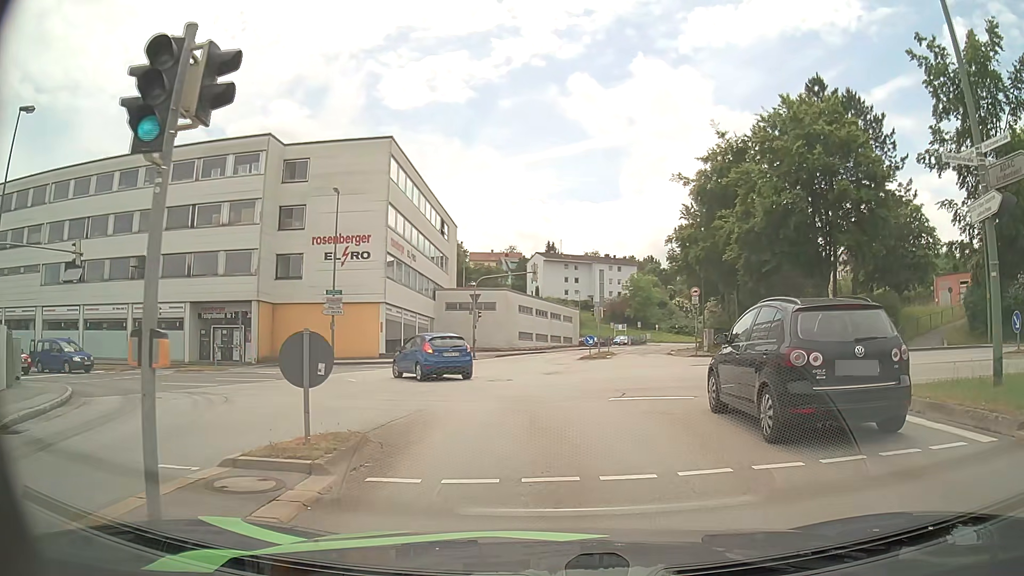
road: tertiary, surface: asphalt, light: Day
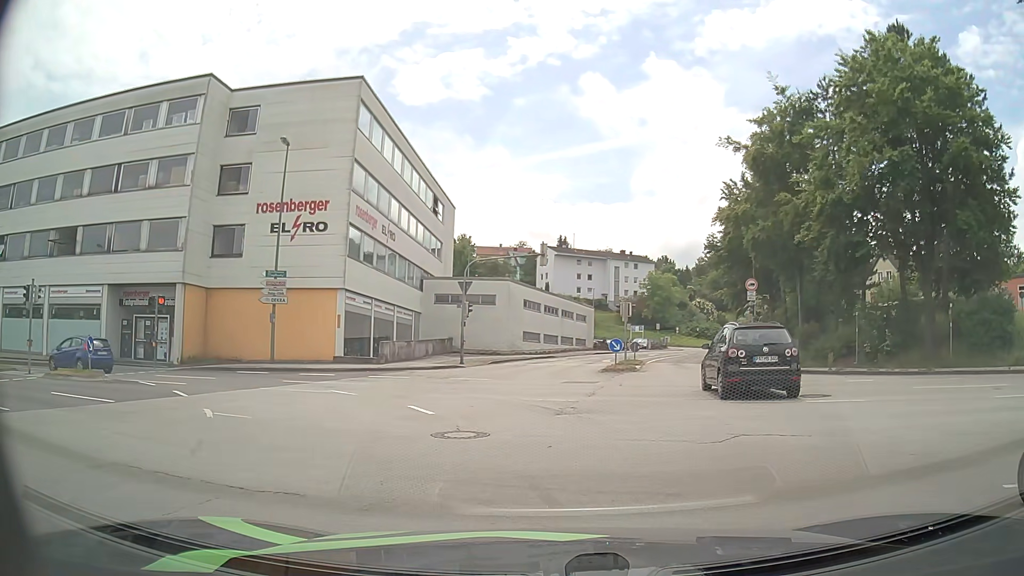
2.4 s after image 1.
(+0.1, +10.4) m; -1°
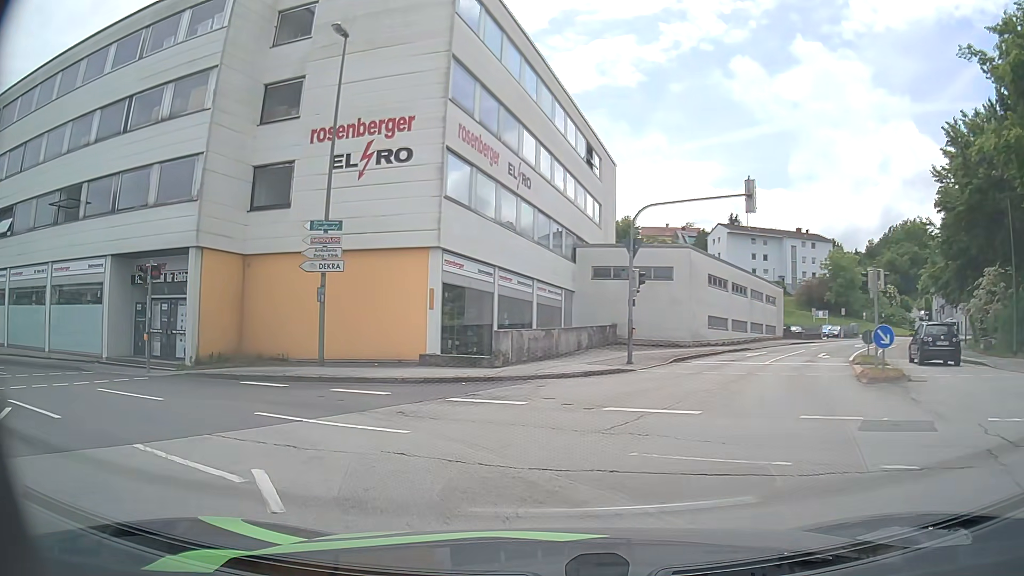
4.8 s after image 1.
(-0.9, +11.9) m; -13°
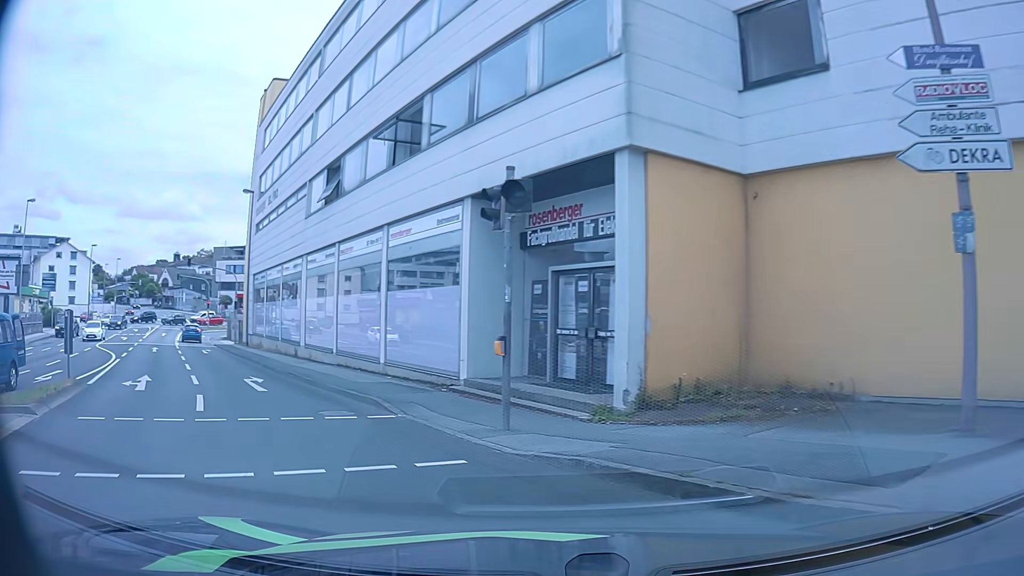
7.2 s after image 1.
(-4.5, +11.7) m; -42°
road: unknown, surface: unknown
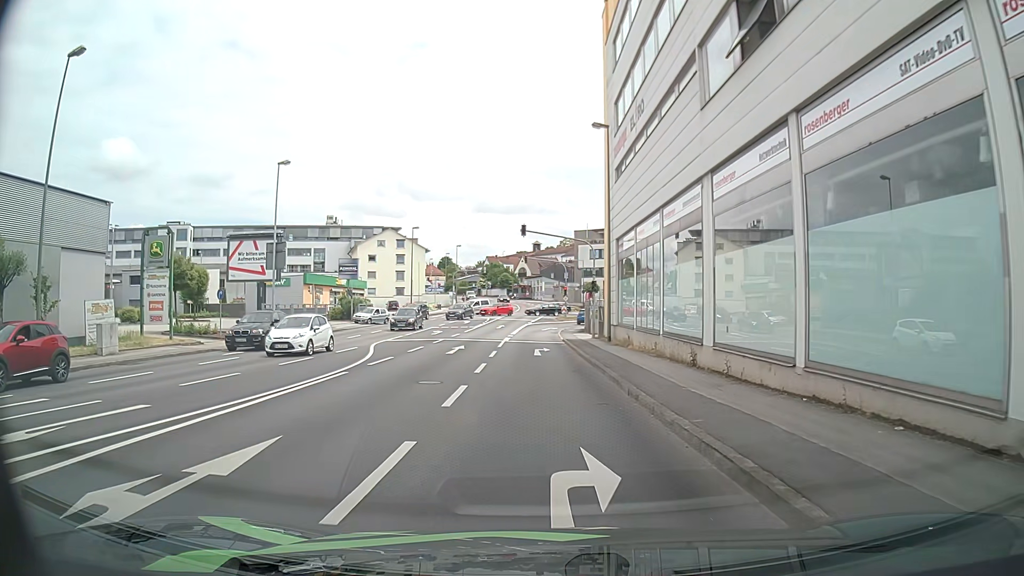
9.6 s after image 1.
(-4.7, +12.7) m; -33°
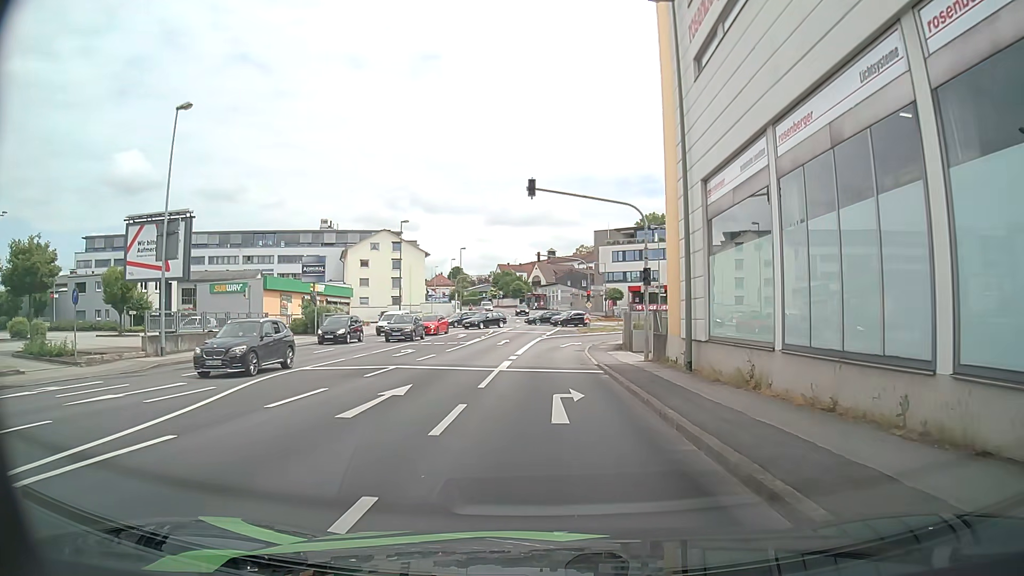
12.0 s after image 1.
(0.0, +14.3) m; -1°
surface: asphalt
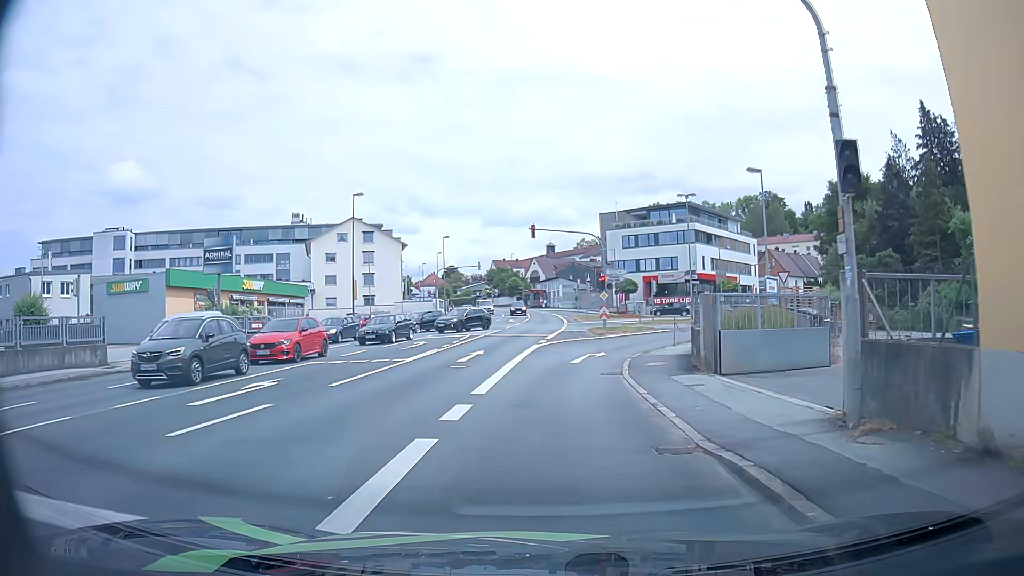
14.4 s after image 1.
(+0.1, +15.9) m; +1°
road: tertiary_link
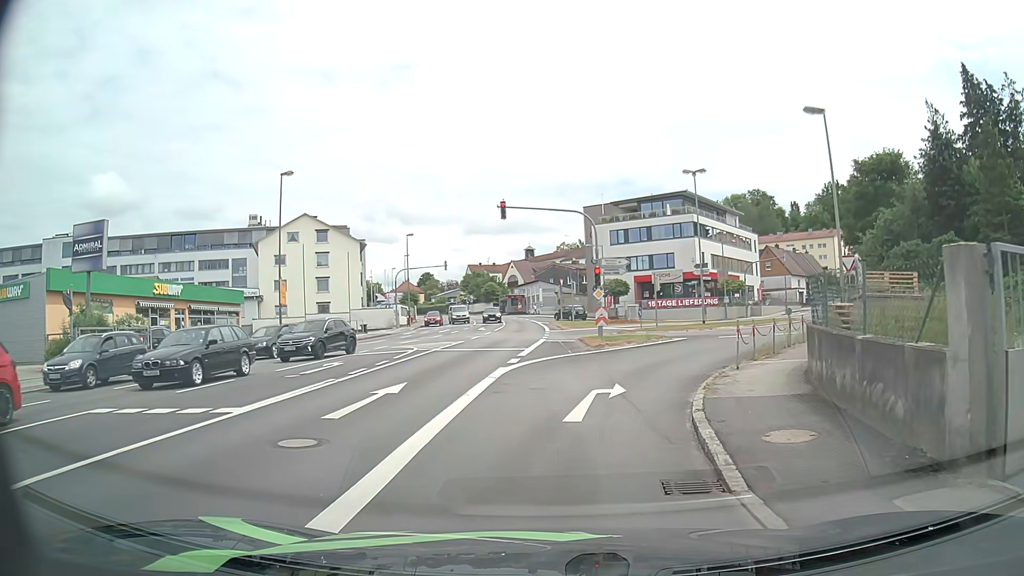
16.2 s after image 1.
(+0.1, +10.6) m; +2°
